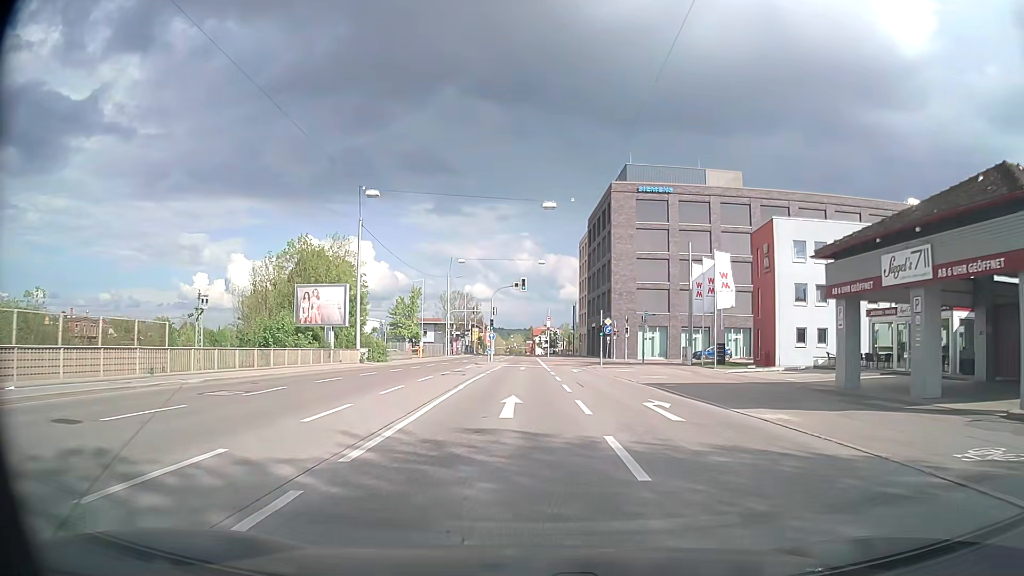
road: secondary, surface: asphalt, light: Day
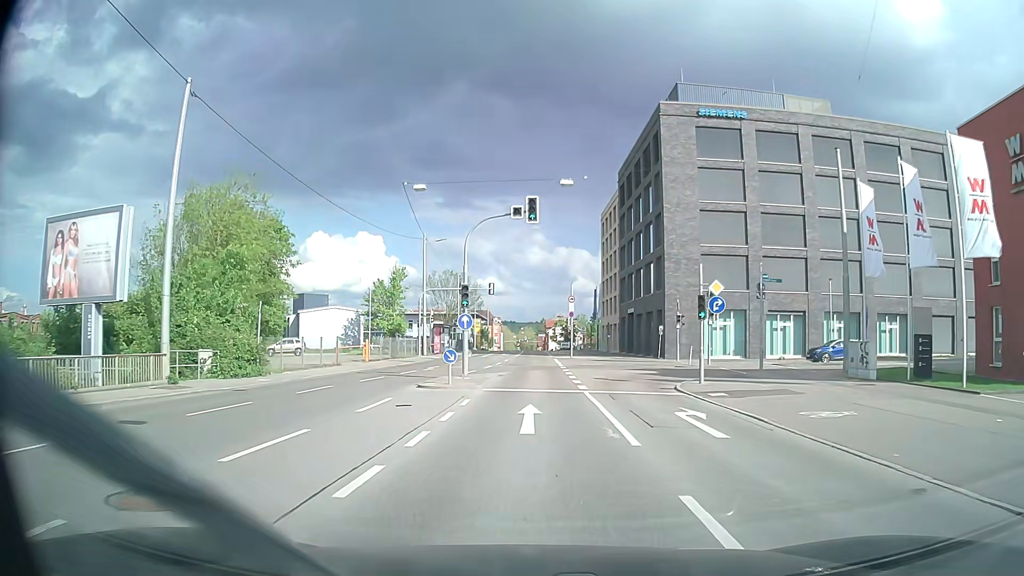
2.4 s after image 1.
(-0.3, +27.6) m; -1°
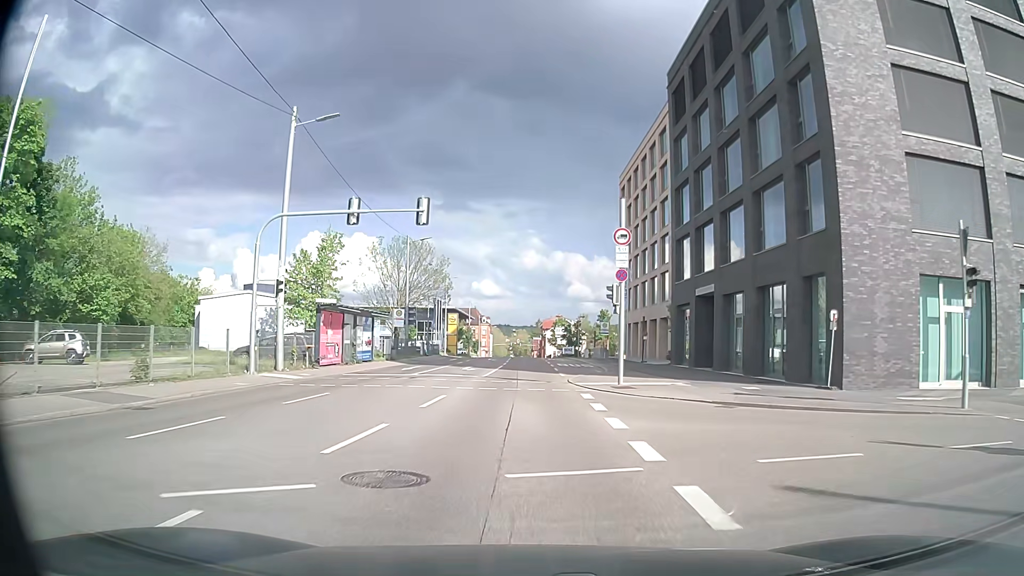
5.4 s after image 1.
(+0.3, +34.0) m; 0°
(0, +10) (0, +20) (0, +30) (0, +40) (0, +50) (0, +60) (0, +70) (0, +80) (+1, +90) (+1, +100) m
